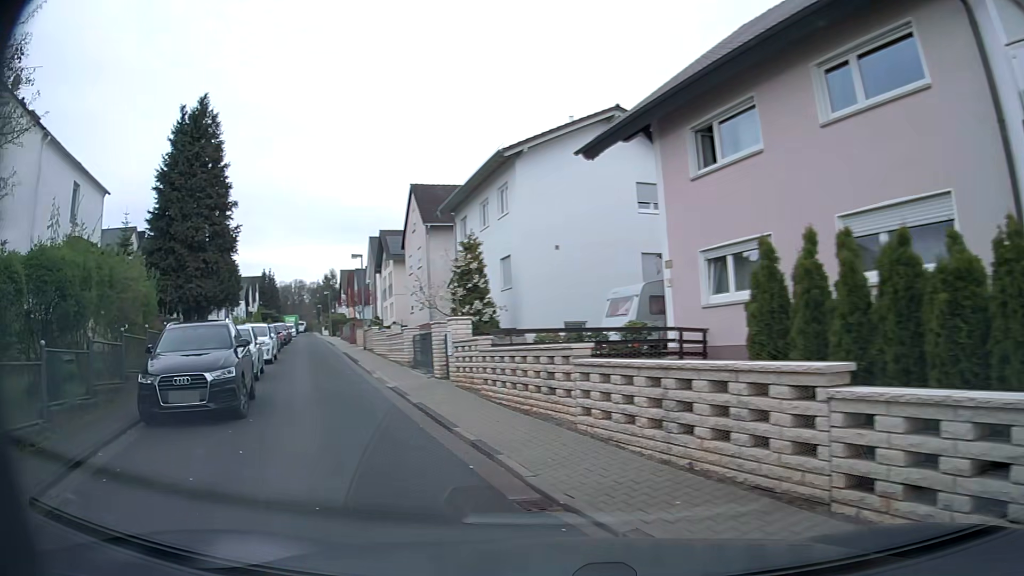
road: residential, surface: asphalt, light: Day
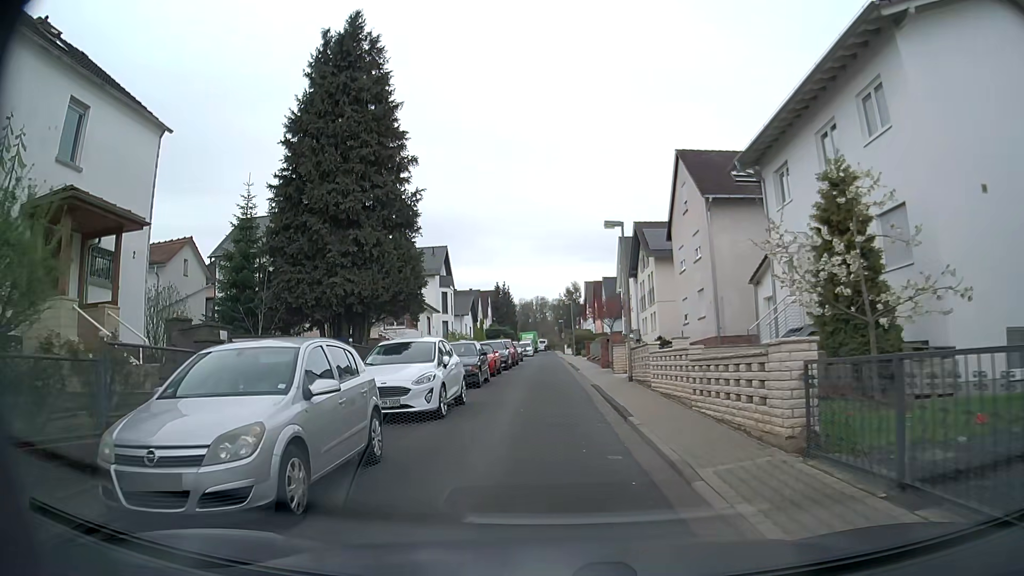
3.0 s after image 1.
(-4.0, +12.7) m; -23°
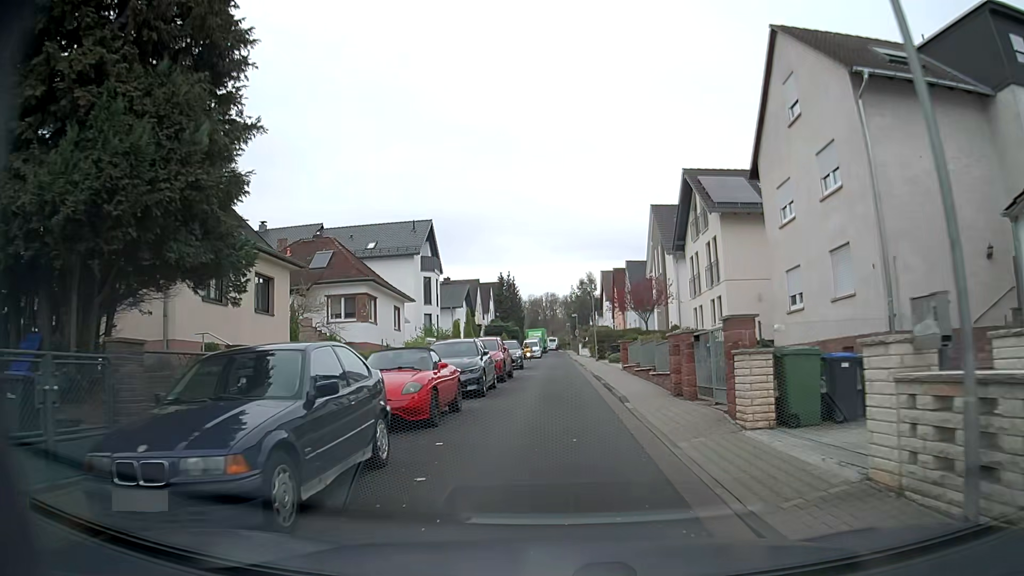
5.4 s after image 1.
(-0.2, +15.3) m; -1°
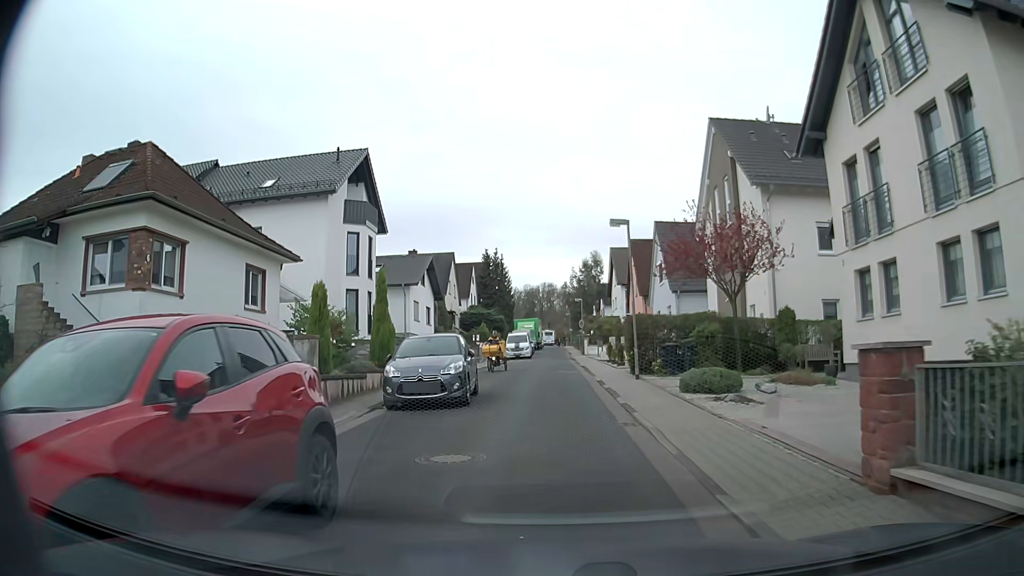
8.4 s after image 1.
(+0.1, +20.3) m; 0°
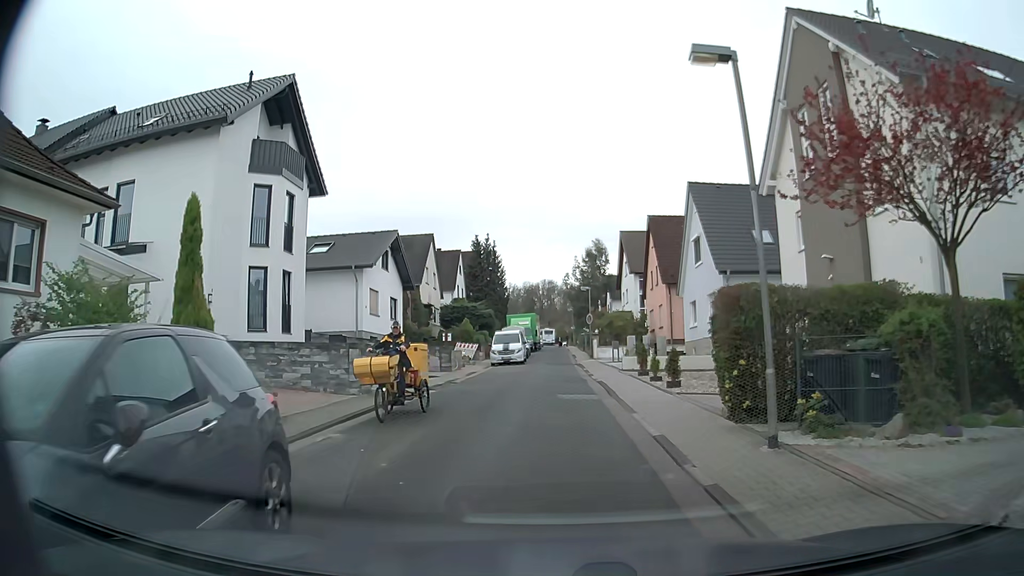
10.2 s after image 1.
(+0.1, +11.7) m; +1°
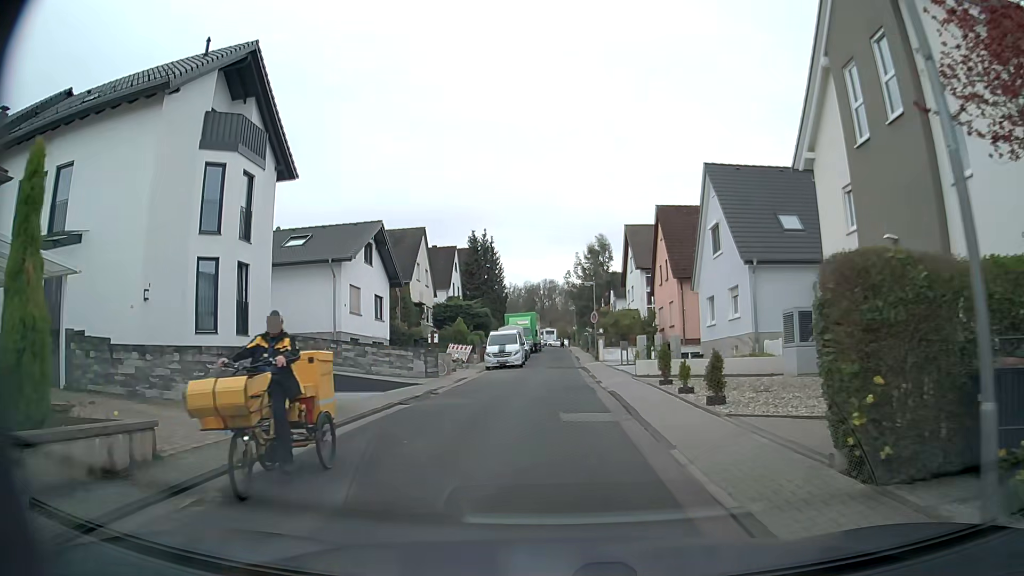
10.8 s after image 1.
(0.0, +3.9) m; 0°
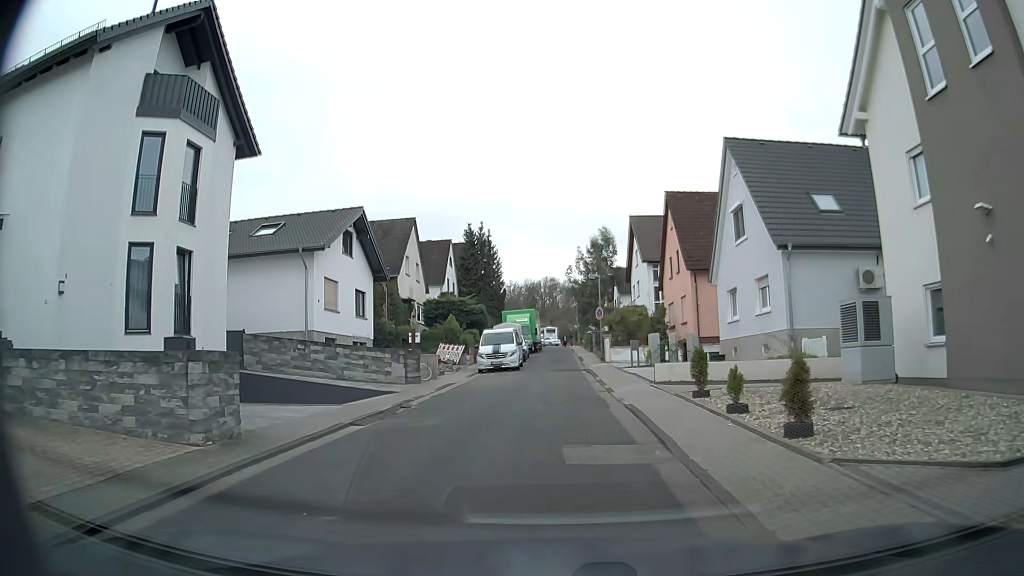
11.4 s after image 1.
(0.0, +3.9) m; 0°
